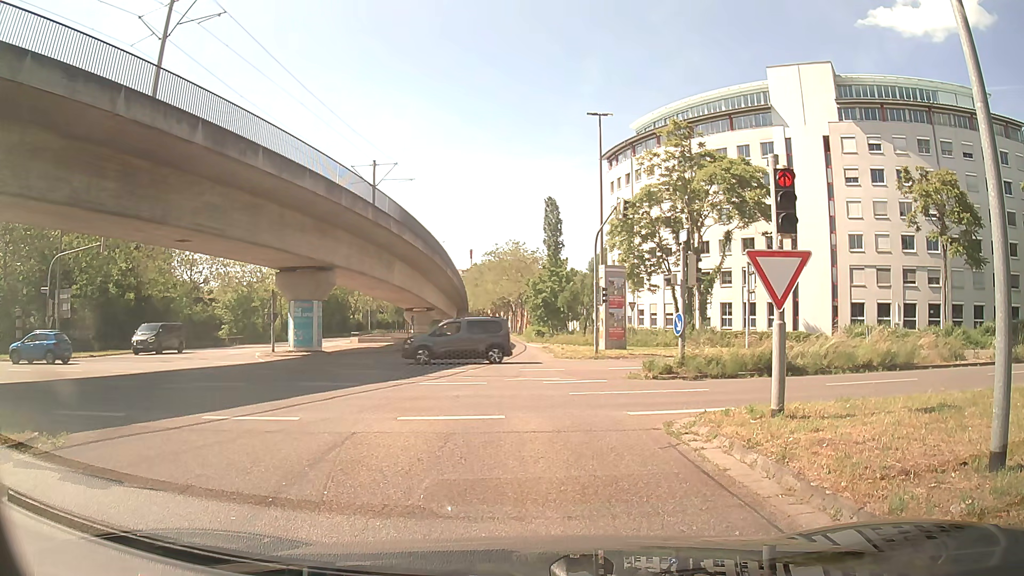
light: Day
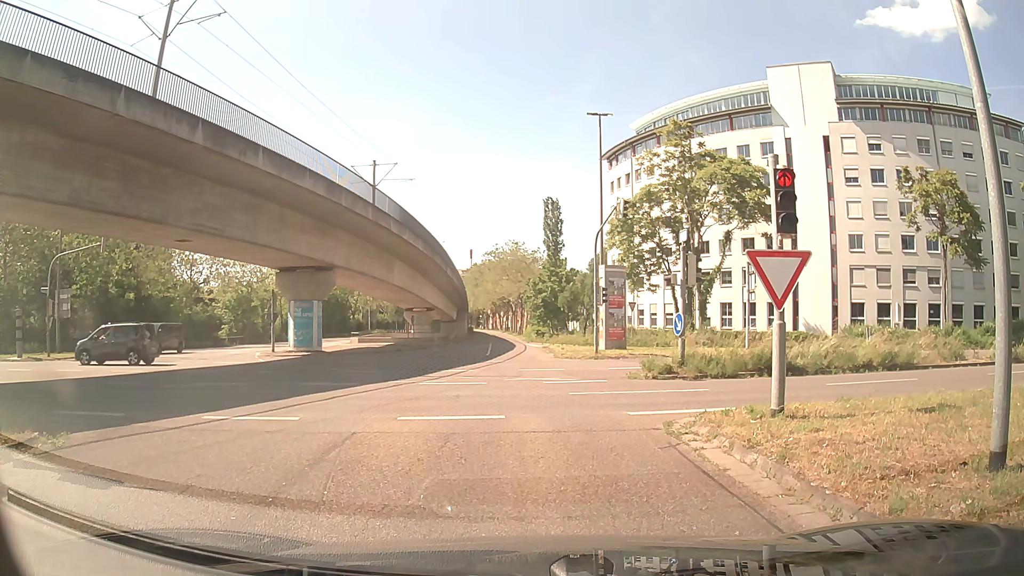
(0.0, 0.0) m; 0°
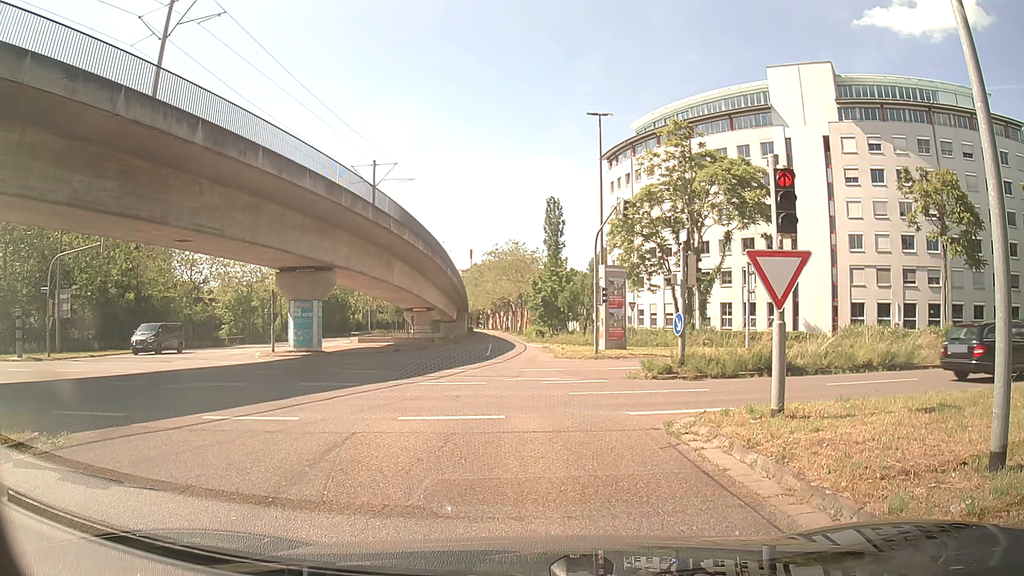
(0.0, 0.0) m; 0°
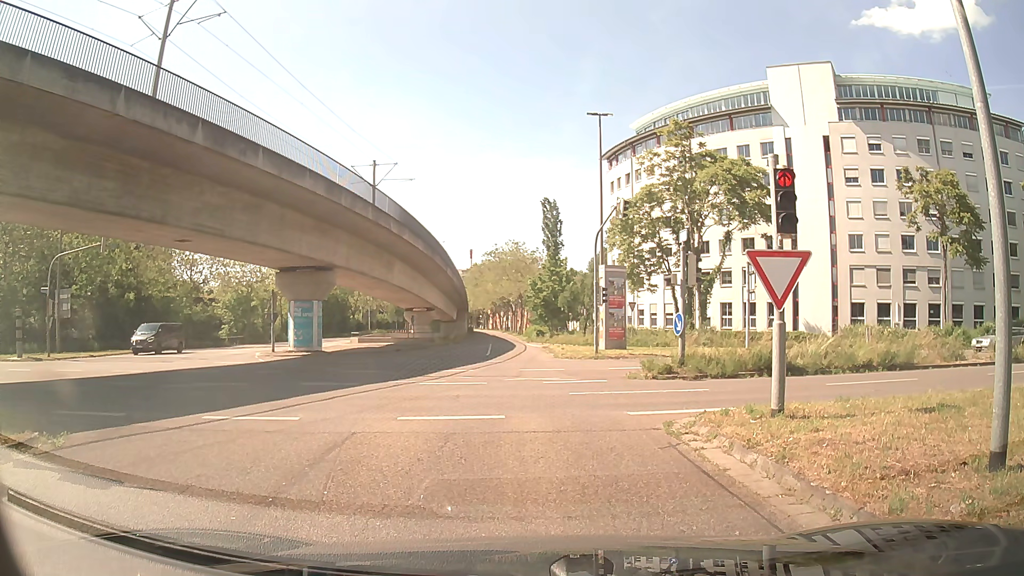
(0.0, 0.0) m; 0°
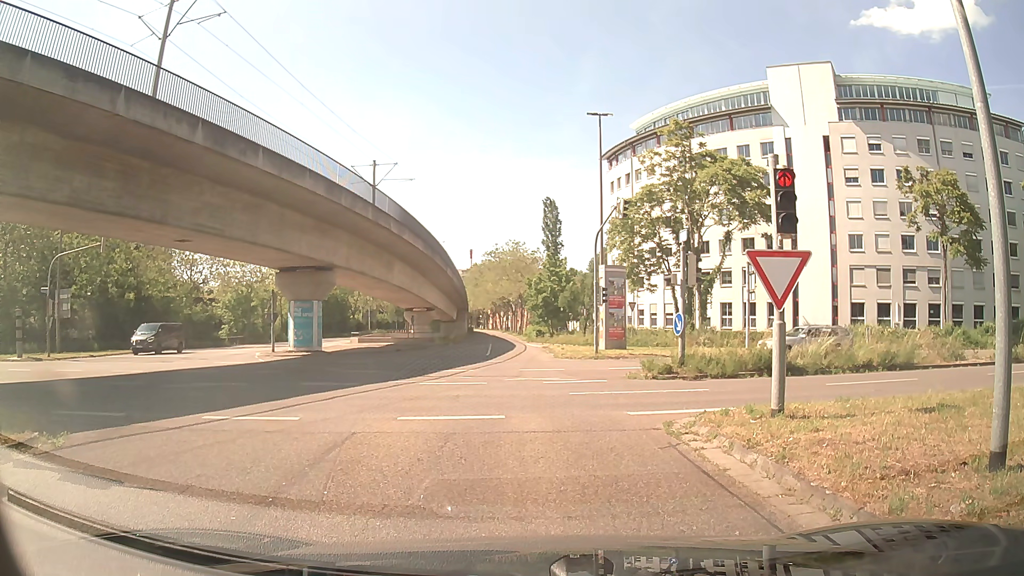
(0.0, 0.0) m; 0°
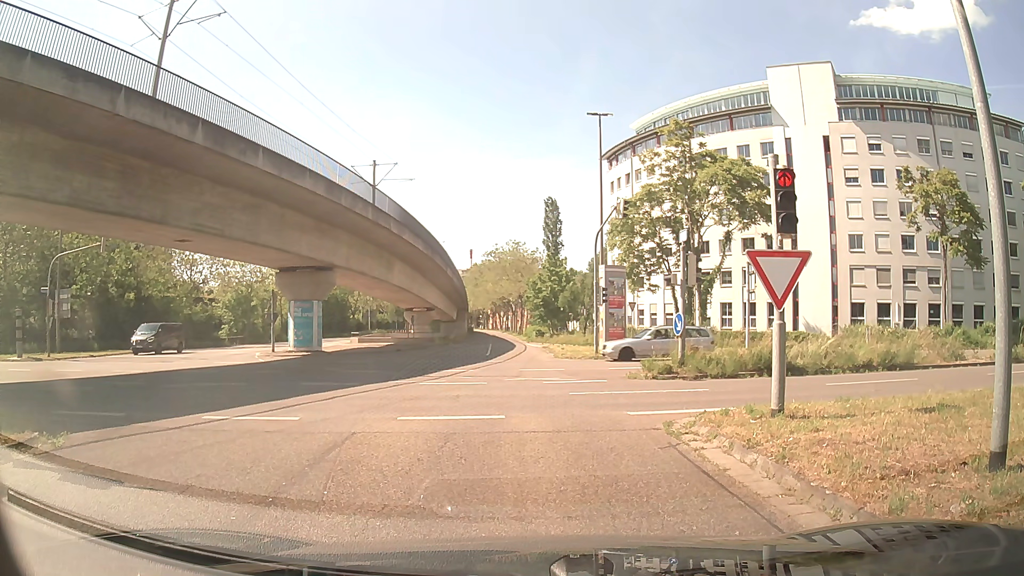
(0.0, 0.0) m; 0°
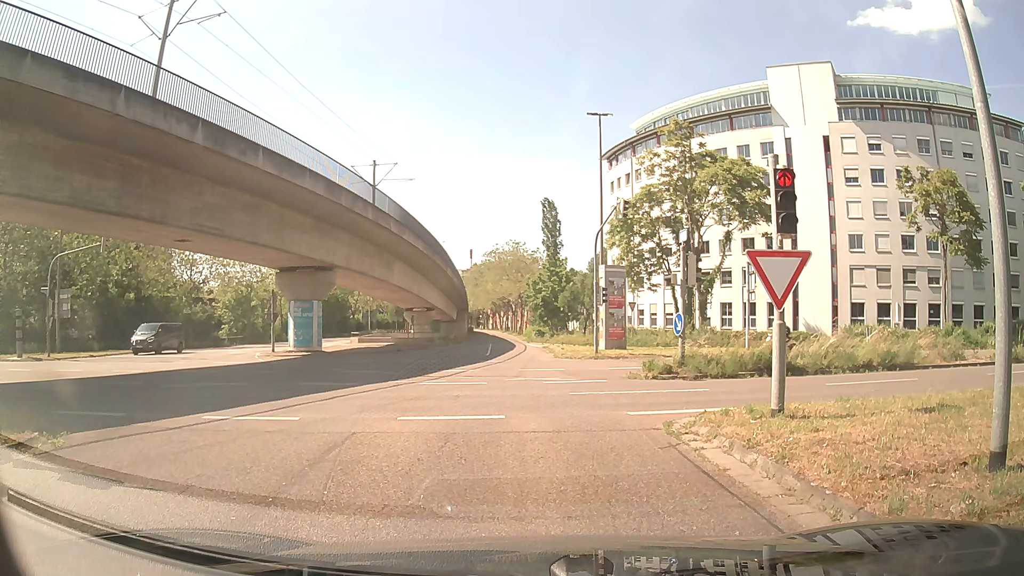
(0.0, 0.0) m; 0°
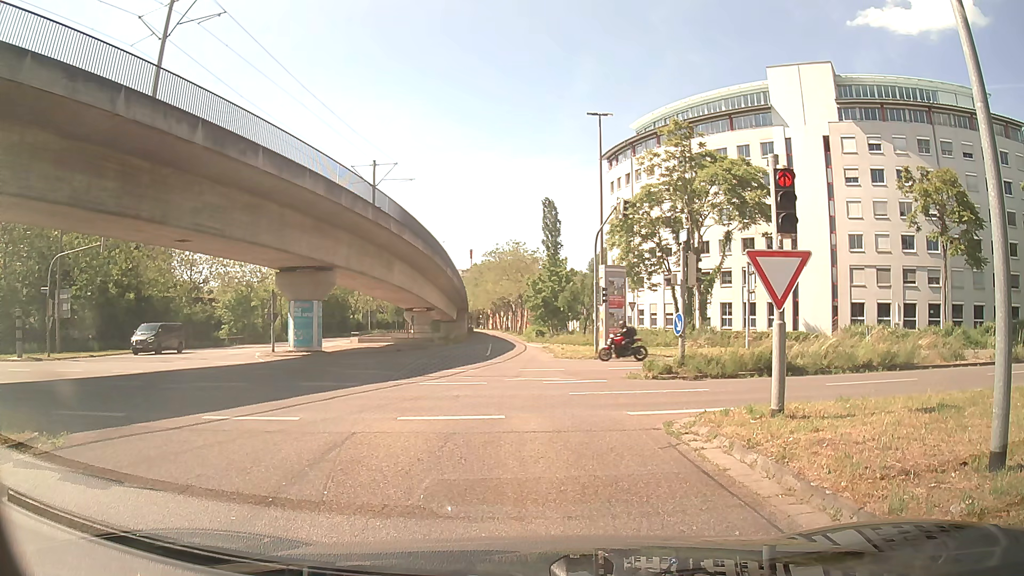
(0.0, 0.0) m; 0°
